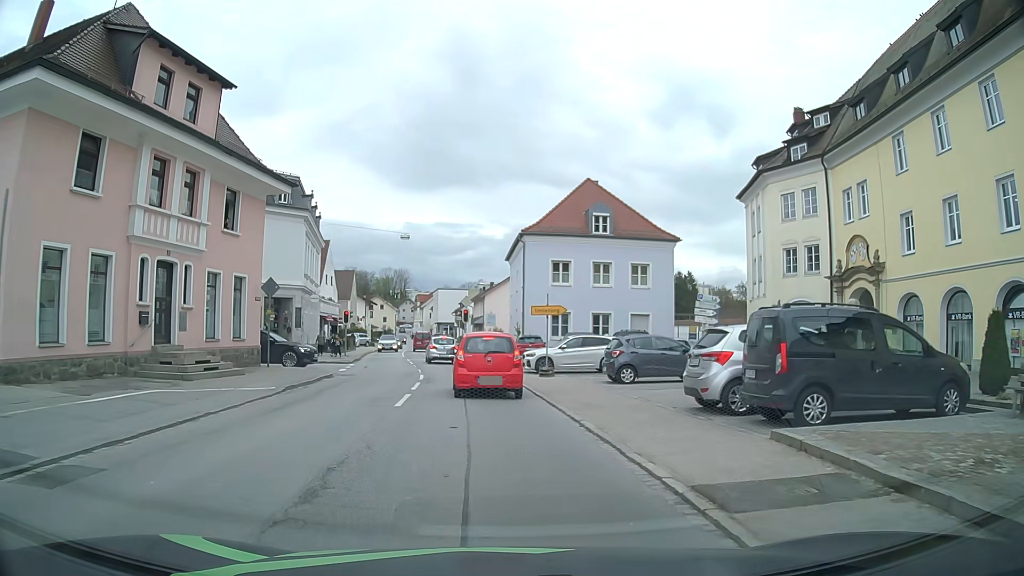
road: secondary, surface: asphalt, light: Day
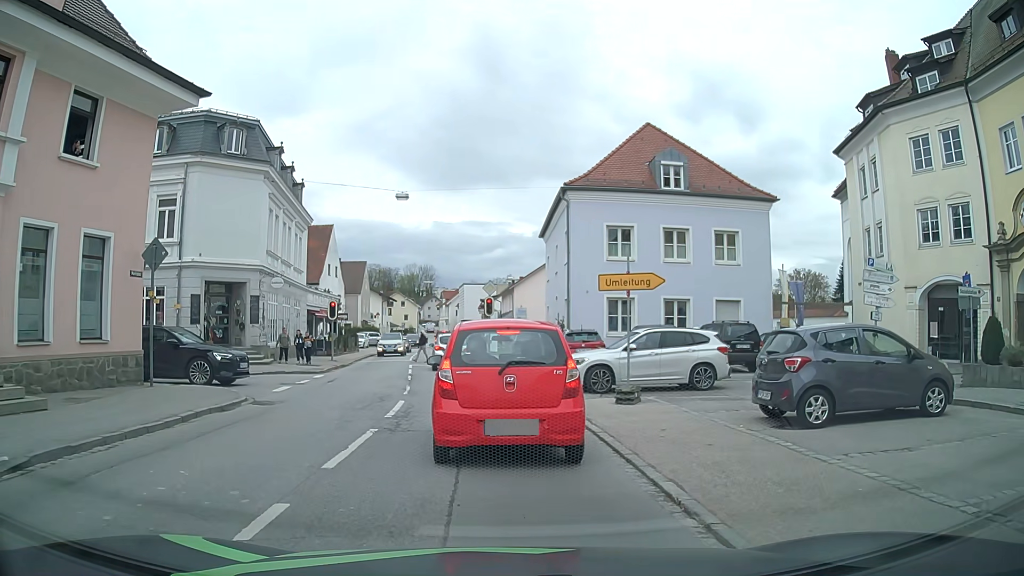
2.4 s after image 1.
(-0.3, +10.9) m; -3°
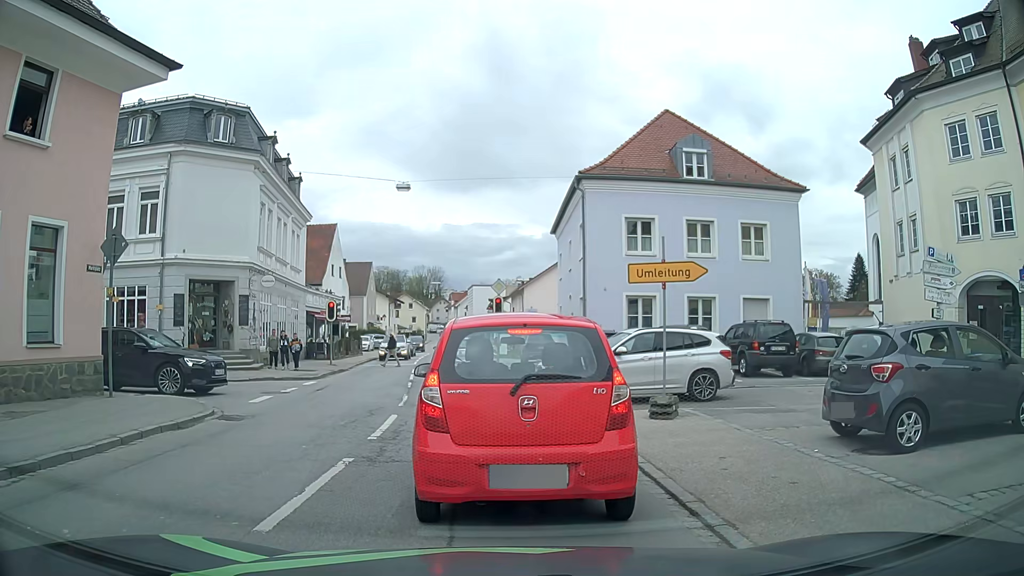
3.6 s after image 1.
(0.0, +2.0) m; +2°
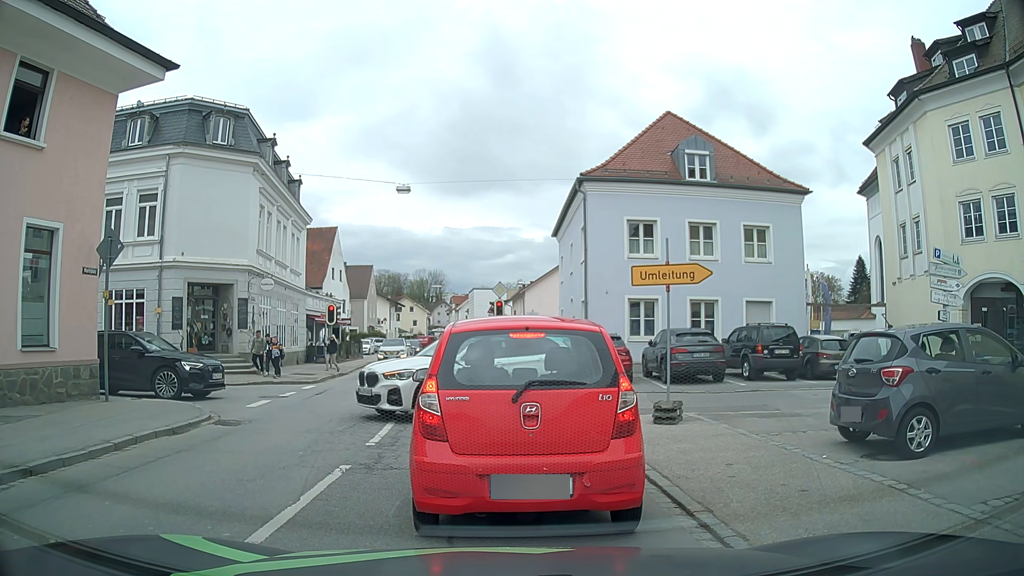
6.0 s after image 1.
(0.0, +0.3) m; 0°
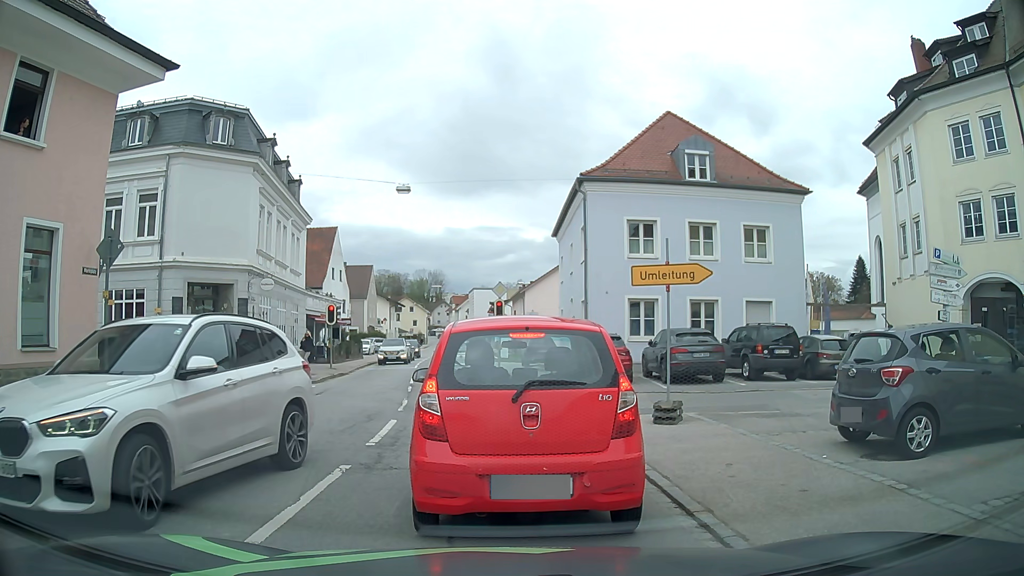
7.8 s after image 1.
(0.0, 0.0) m; 0°
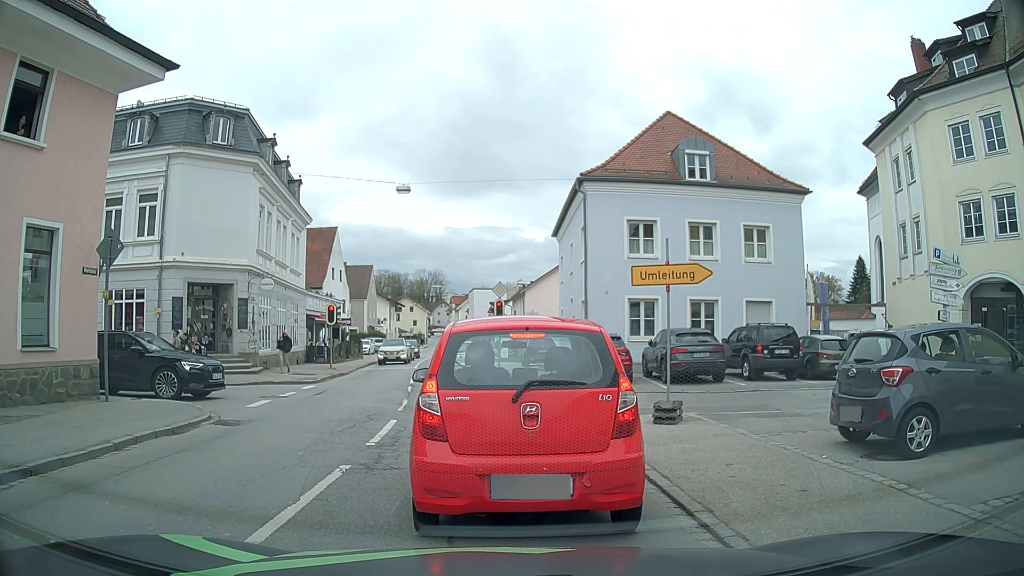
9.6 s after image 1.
(0.0, 0.0) m; 0°
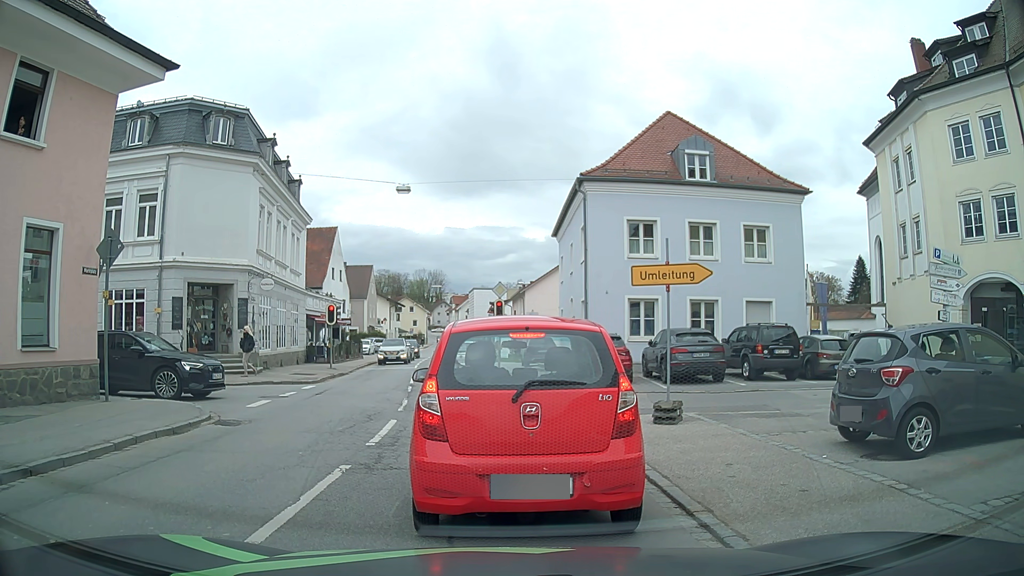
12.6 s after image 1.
(0.0, 0.0) m; 0°
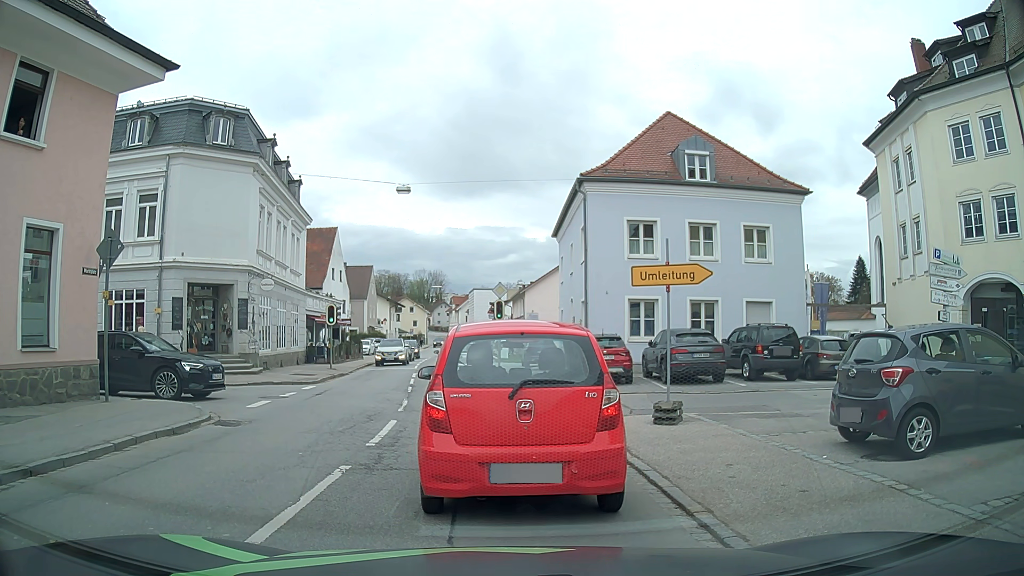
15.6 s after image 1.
(0.0, 0.0) m; 0°
